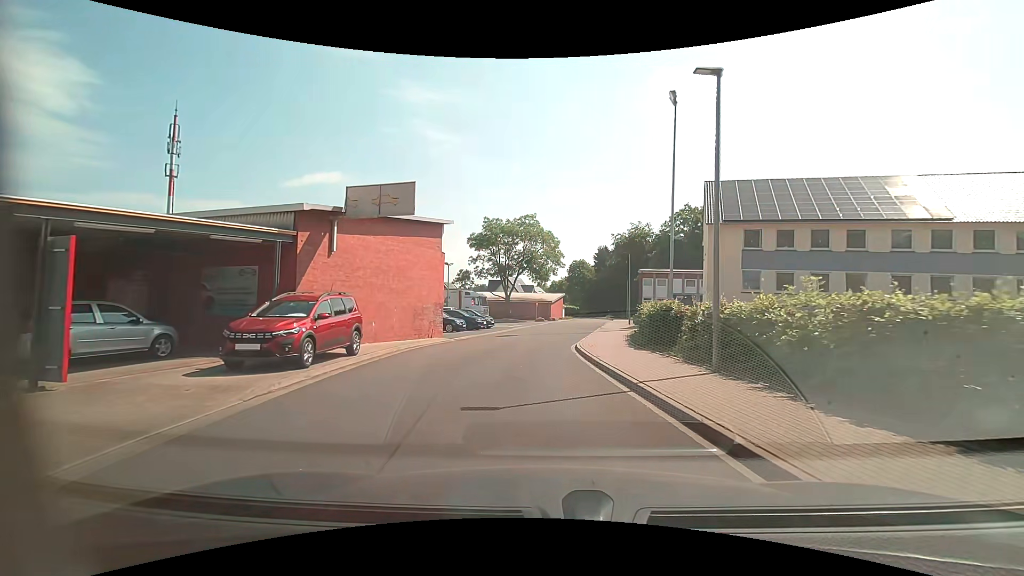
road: residential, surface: asphalt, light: Day
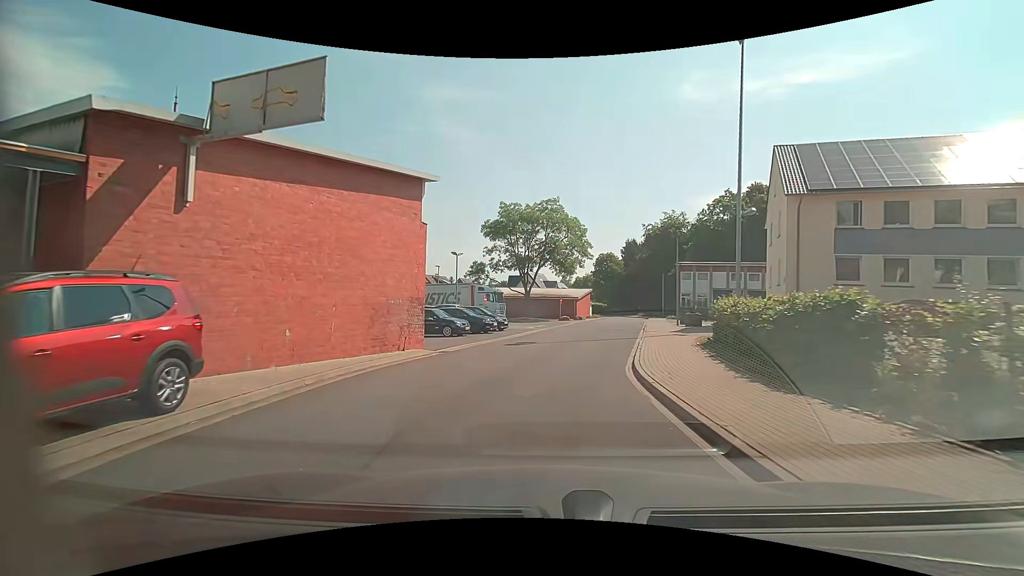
(-0.2, +7.8) m; -3°
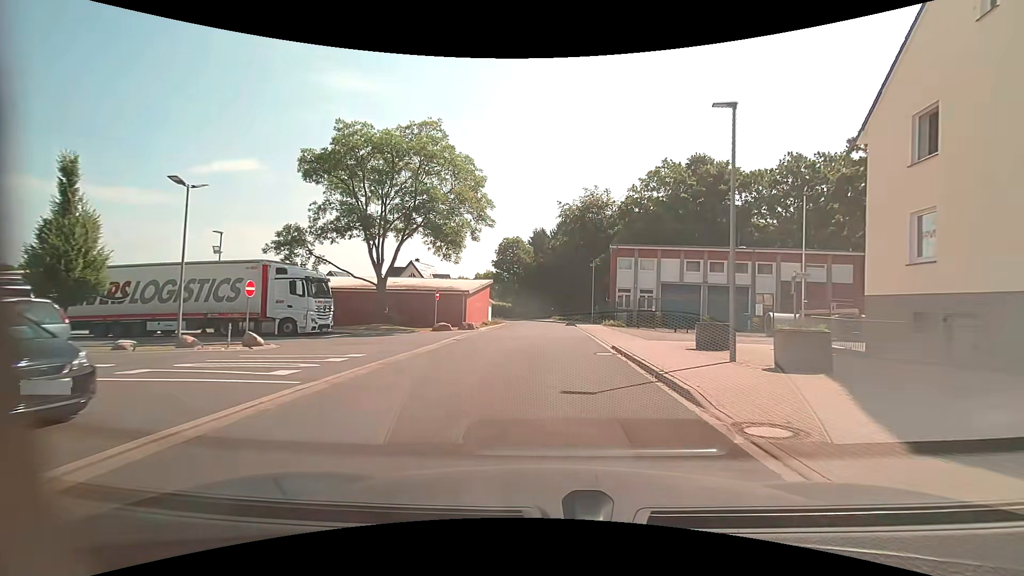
(+1.8, +23.4) m; +11°
